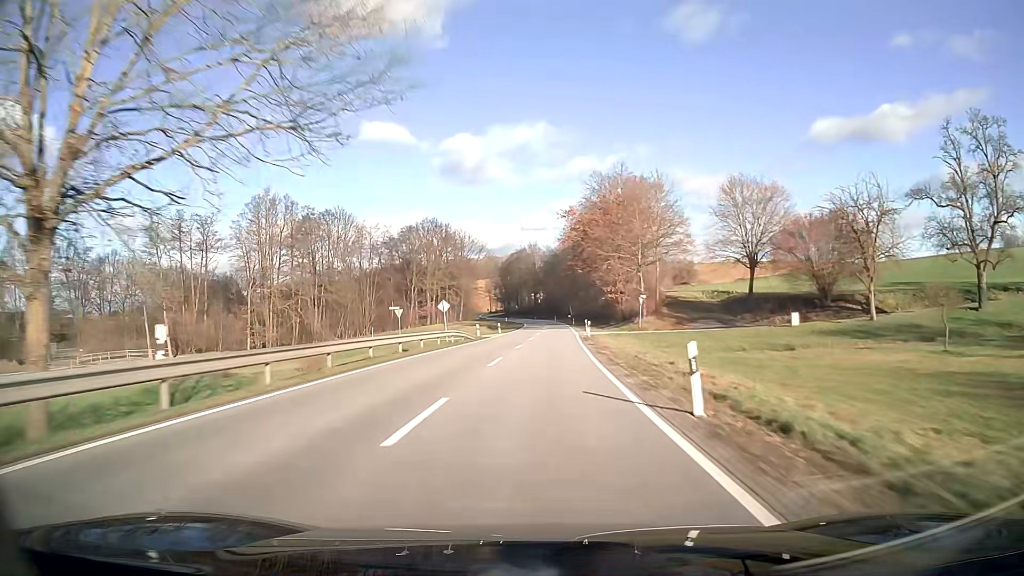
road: secondary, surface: asphalt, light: Day
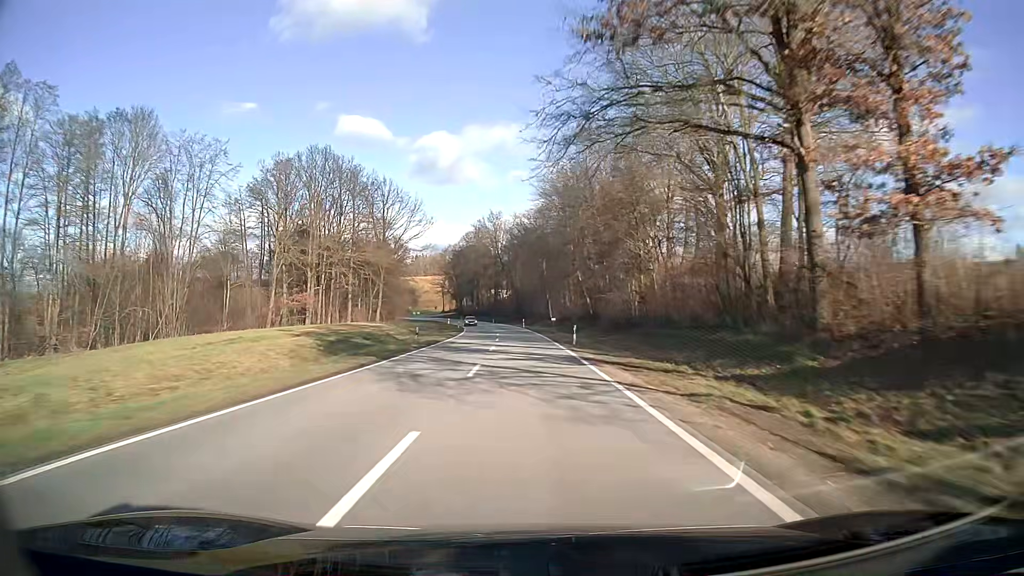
(+1.7, +62.9) m; +2°
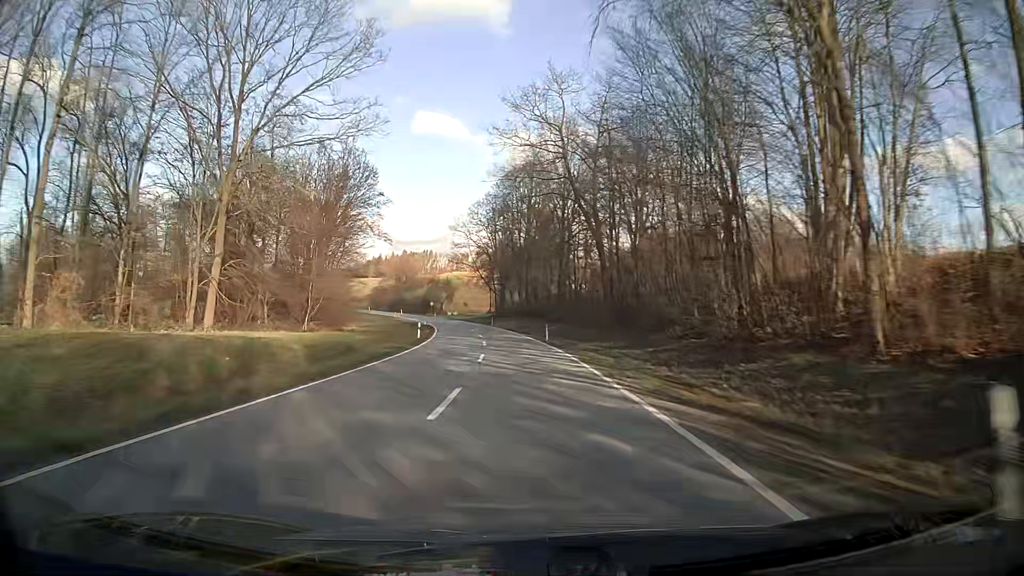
(-3.6, +78.8) m; -6°
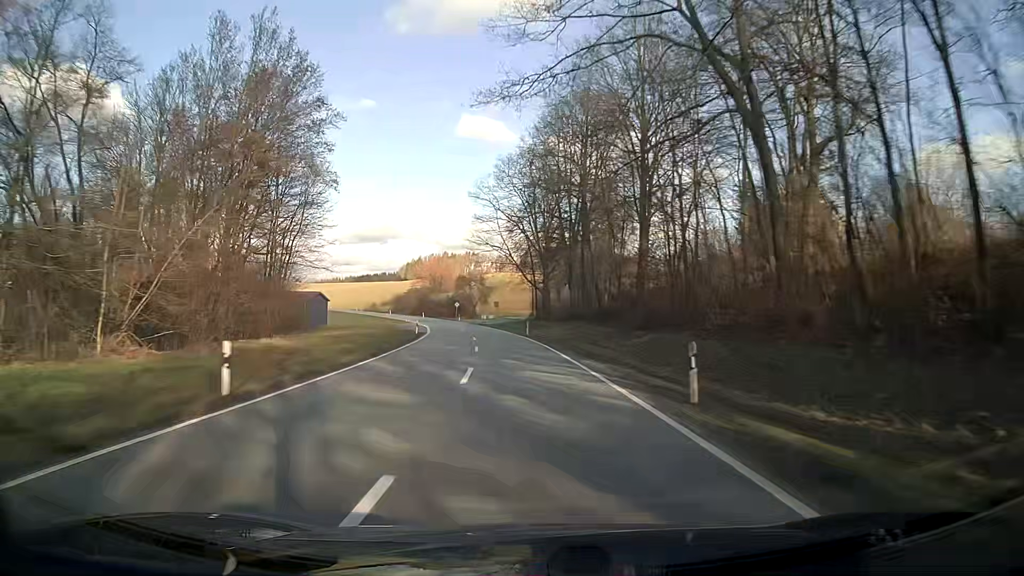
(-1.1, +31.5) m; -4°
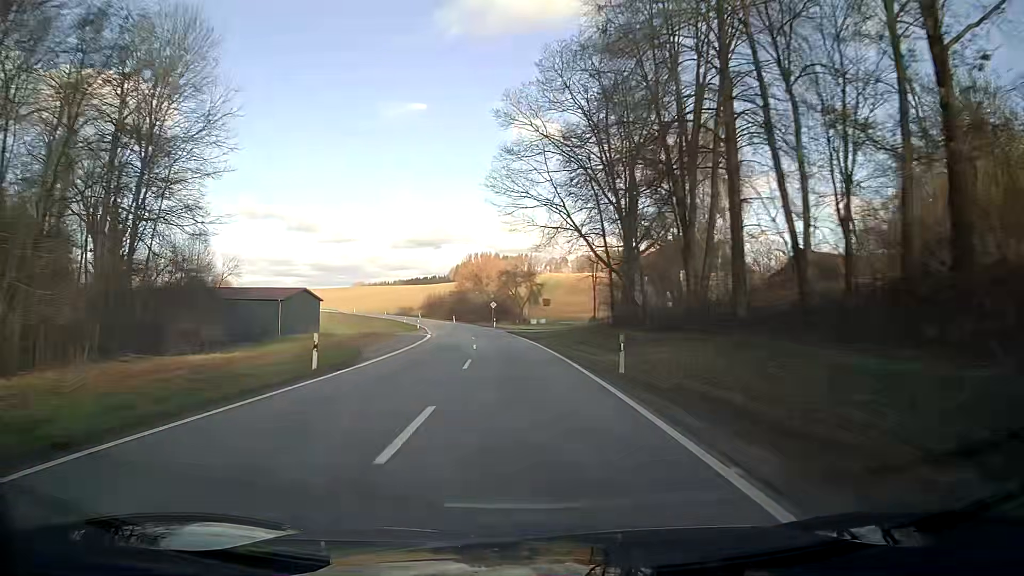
(-1.3, +31.5) m; -5°
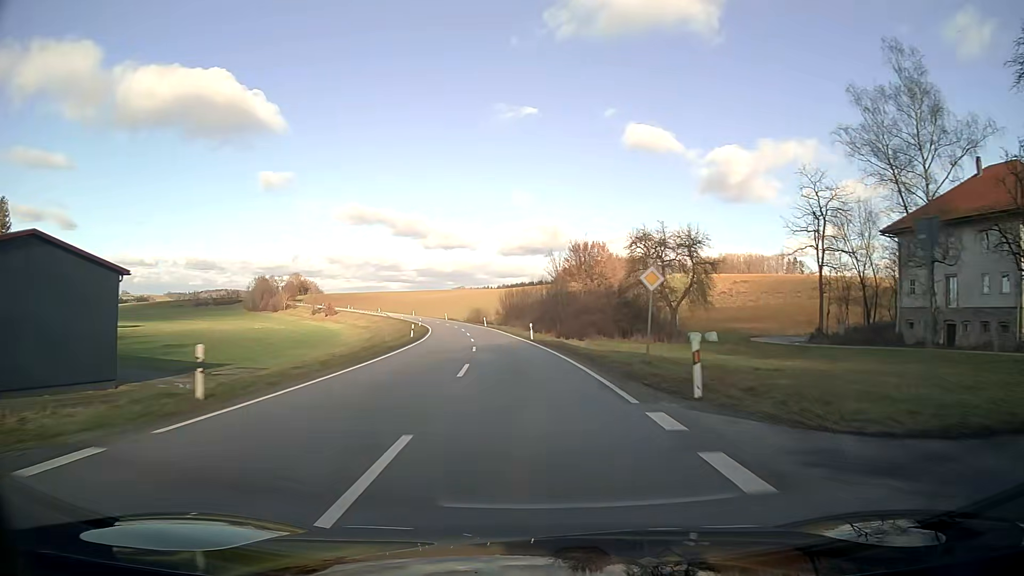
(-5.1, +62.7) m; -9°
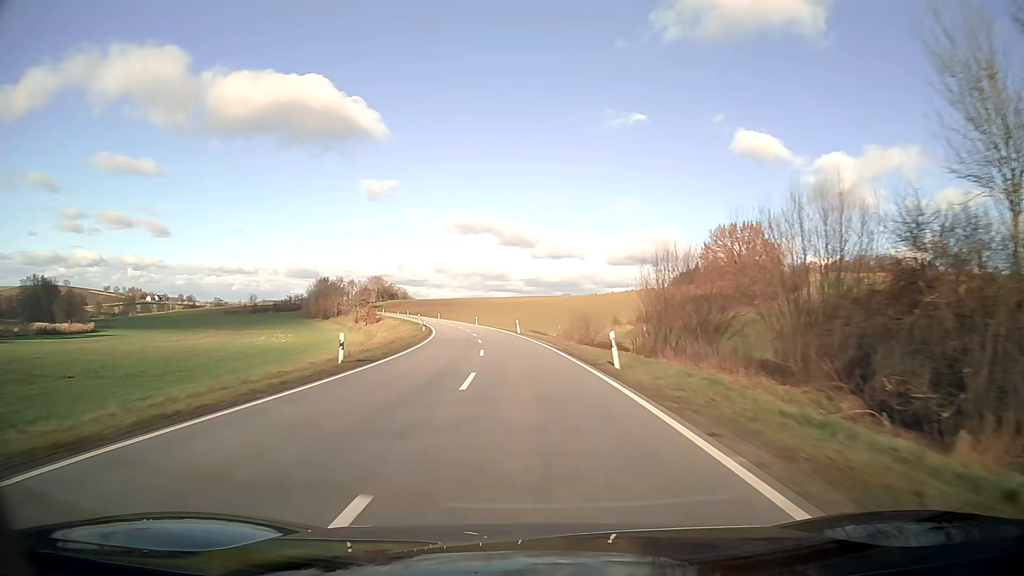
(-5.0, +62.7) m; -9°
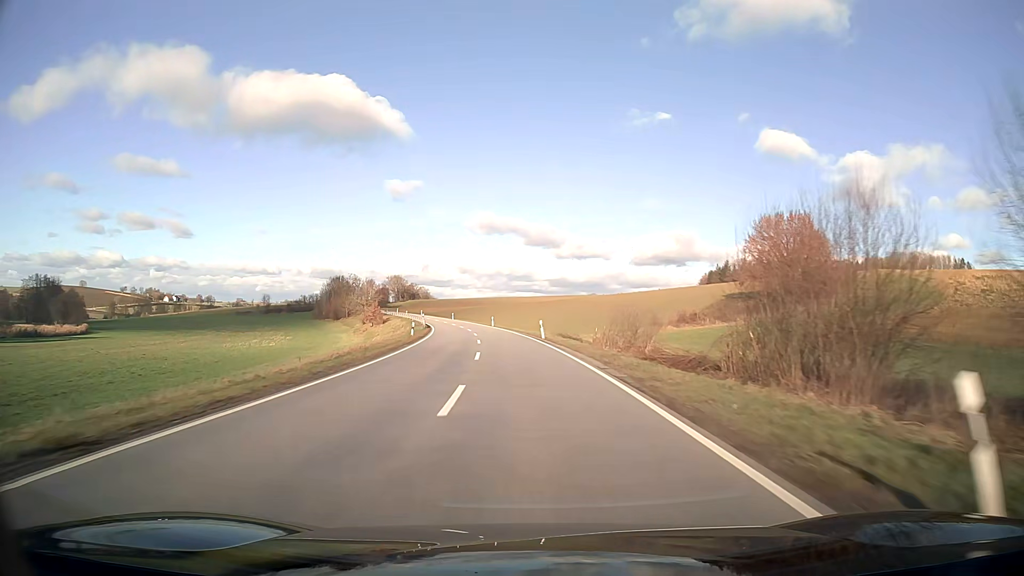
(-0.3, +15.8) m; -2°
